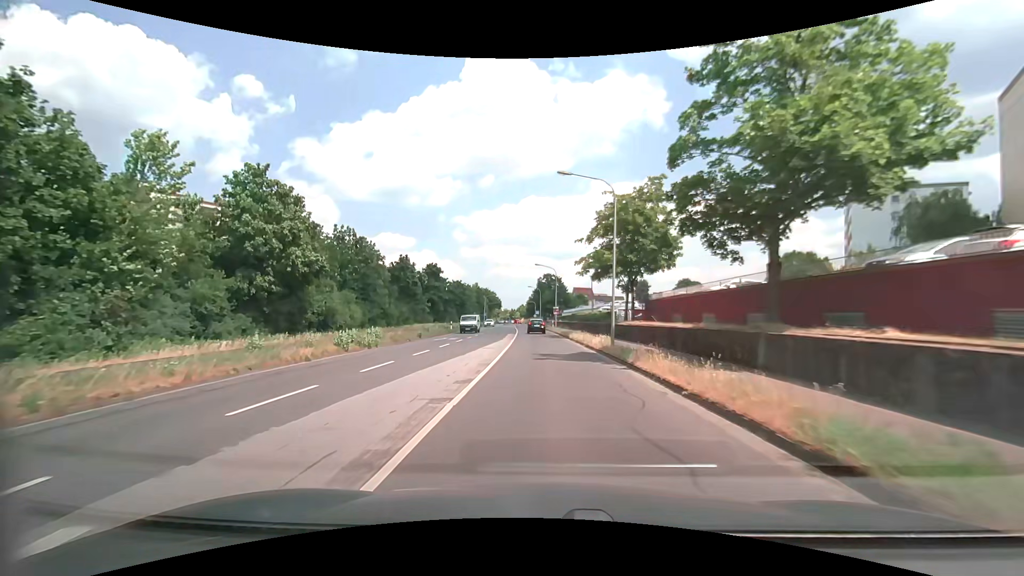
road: secondary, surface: asphalt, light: Day
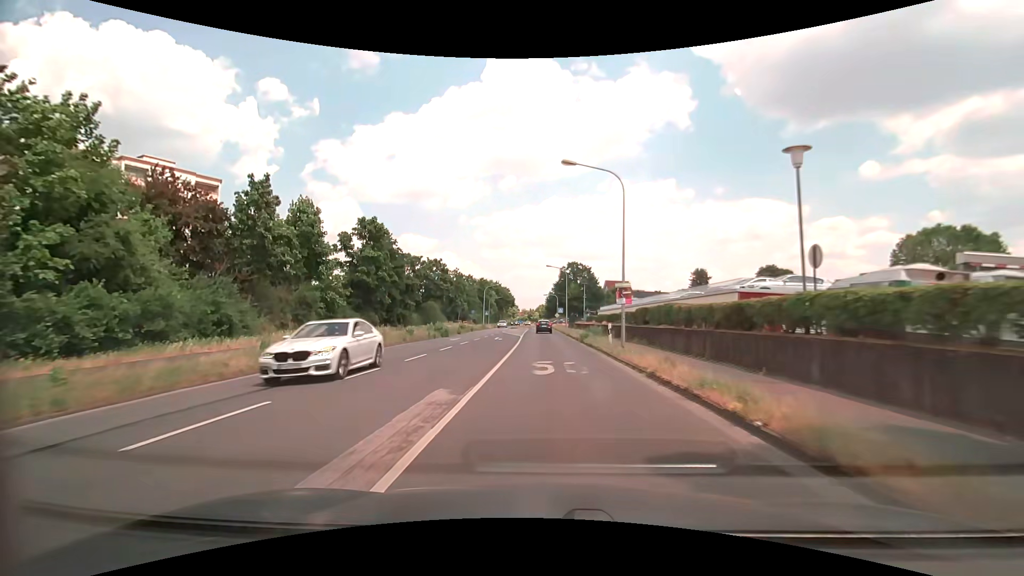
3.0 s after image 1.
(-0.8, +38.2) m; -3°
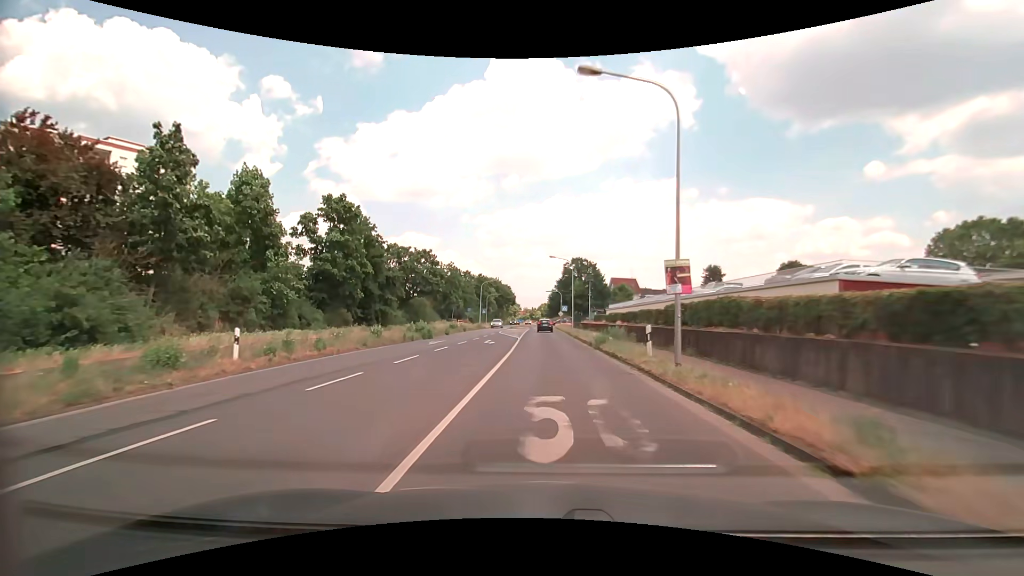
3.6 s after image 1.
(0.0, +7.6) m; 0°
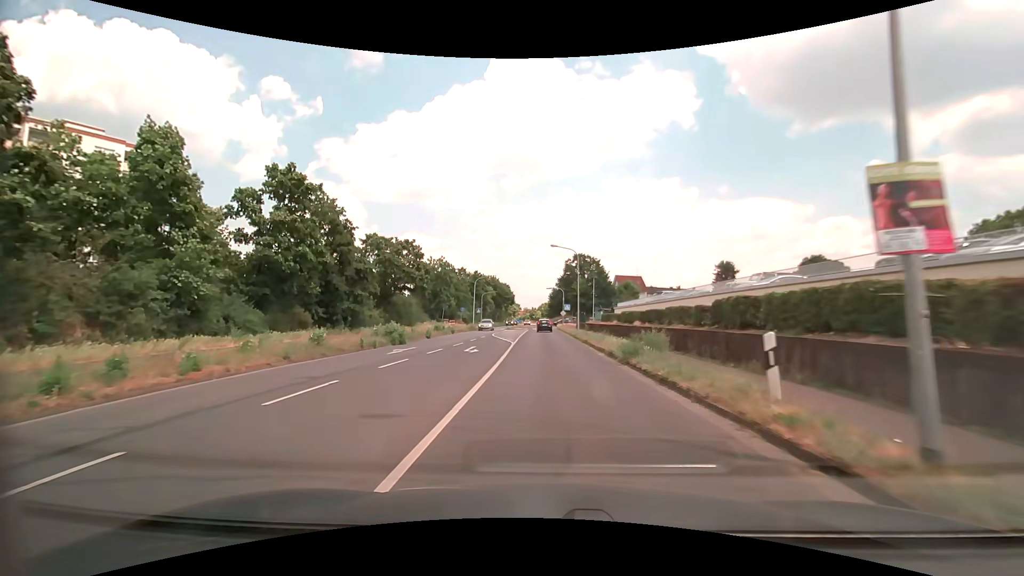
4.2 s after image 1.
(0.0, +7.6) m; 0°
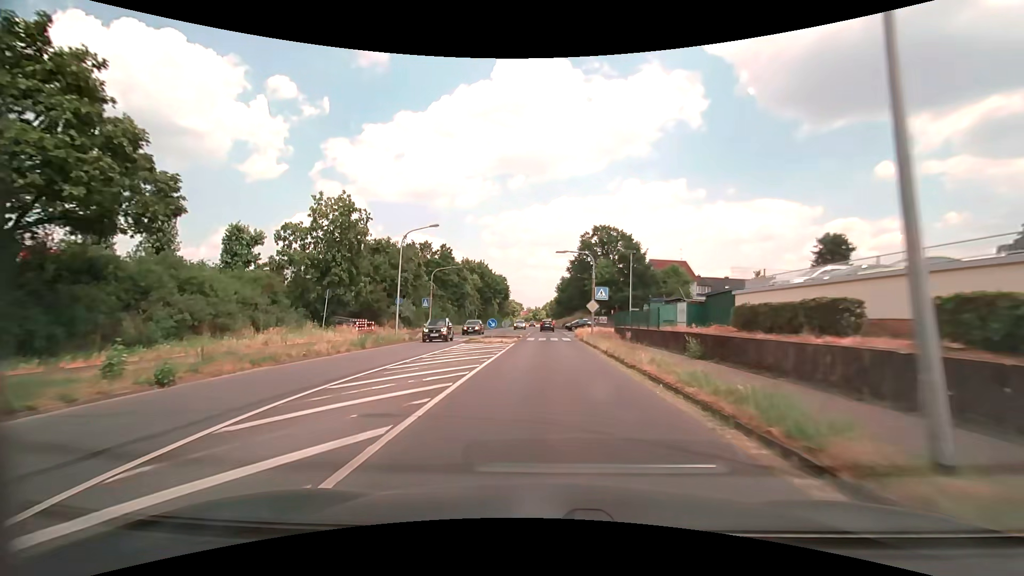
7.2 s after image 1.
(-0.2, +38.0) m; -1°
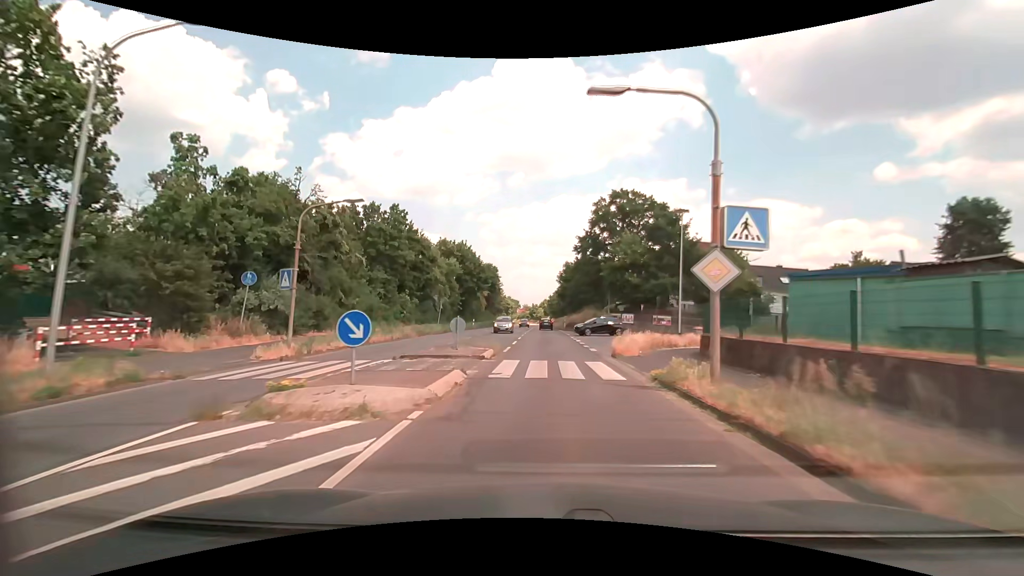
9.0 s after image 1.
(0.0, +22.7) m; 0°
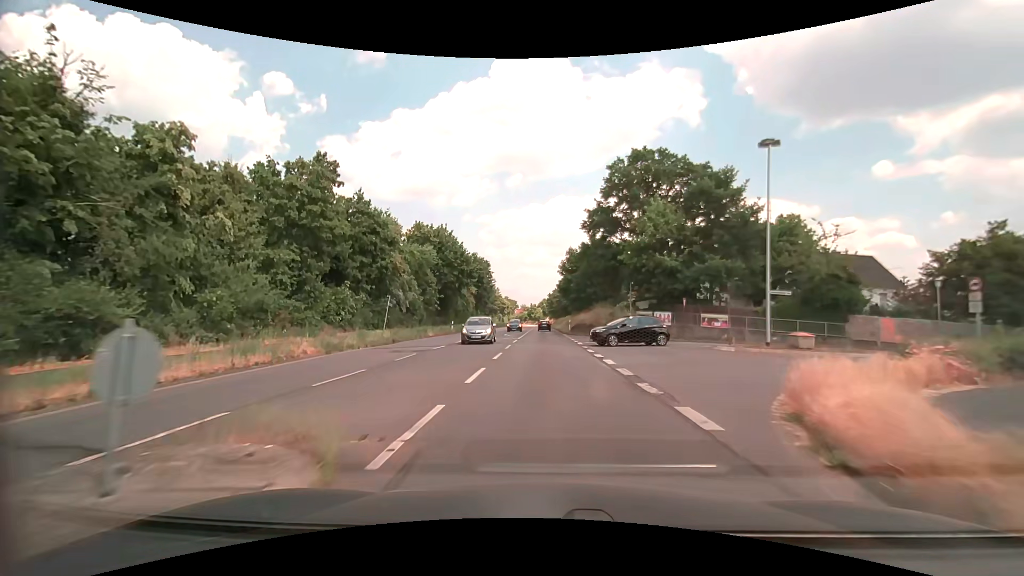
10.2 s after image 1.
(+0.1, +15.1) m; 0°
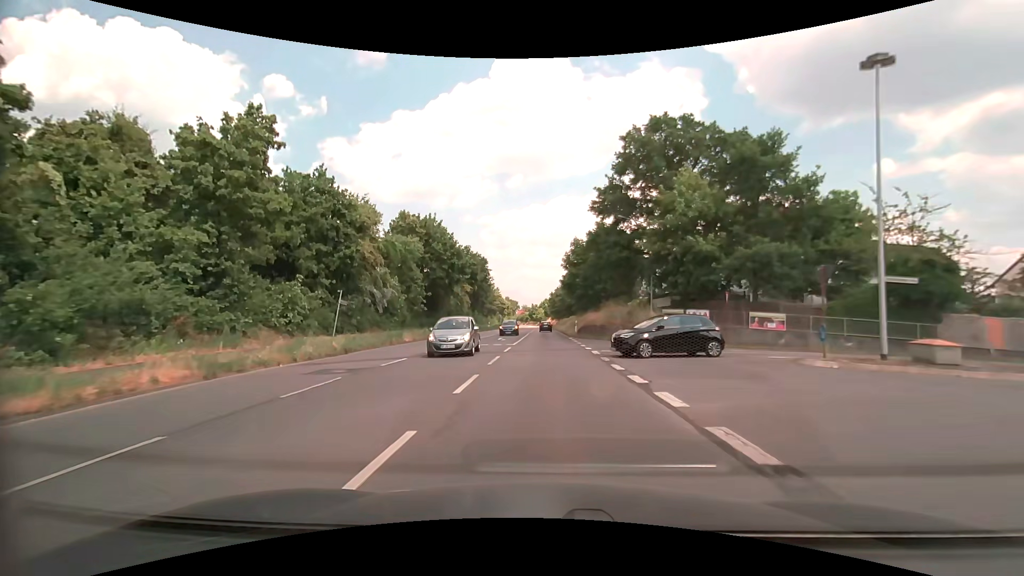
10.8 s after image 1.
(0.0, +7.5) m; 0°
(0, +10) (0, +20) (0, +30) (0, +40) (0, +50) (0, +60) (0, +70) (0, +80) (0, +90) (-1, +100) m
